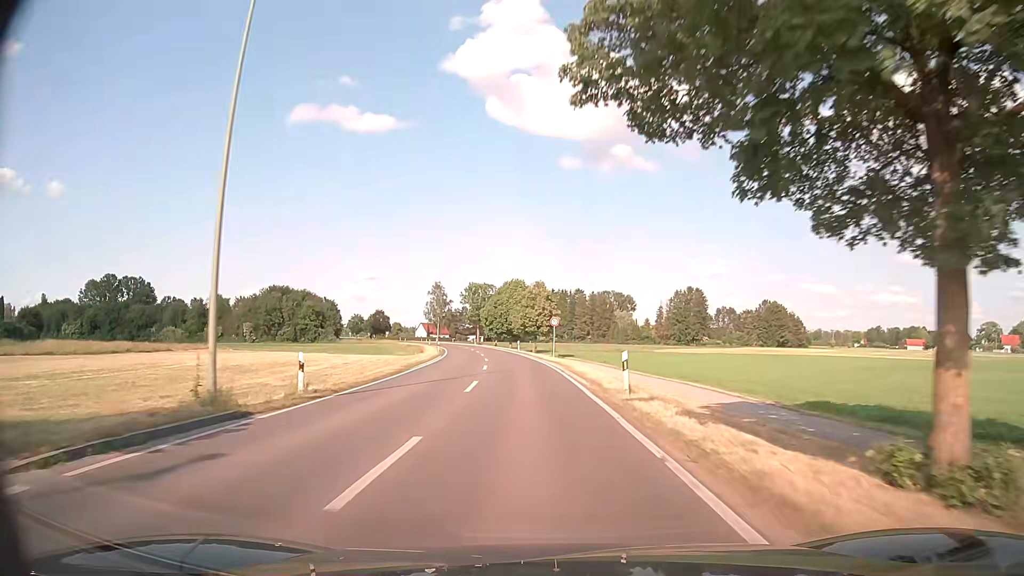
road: primary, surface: asphalt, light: Day
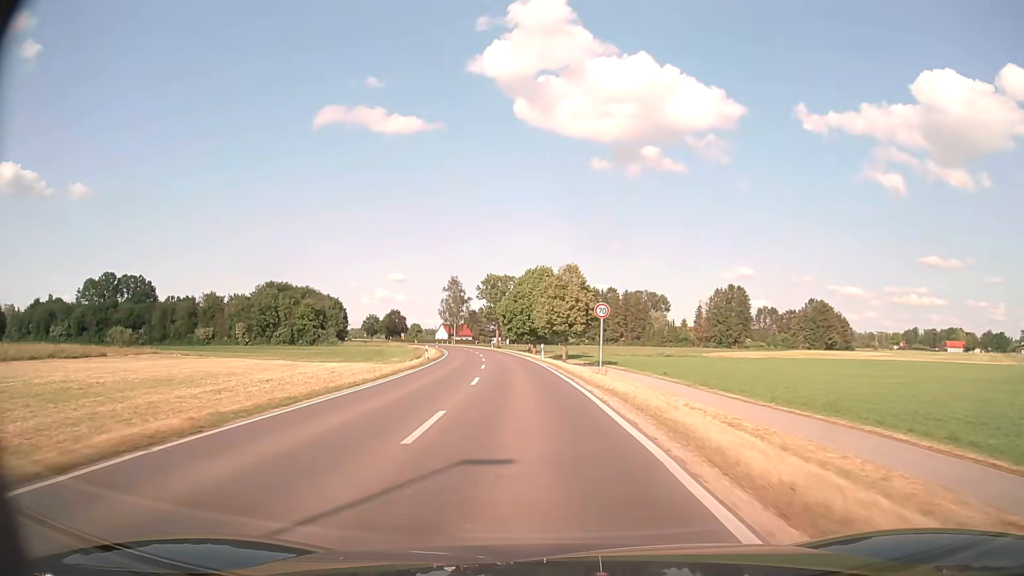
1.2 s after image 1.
(-0.4, +20.7) m; -3°
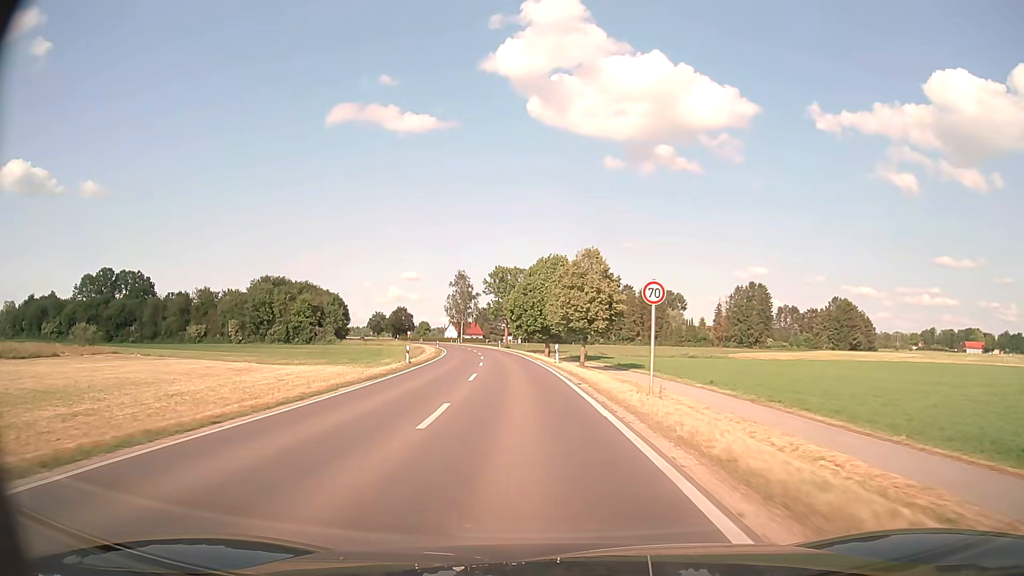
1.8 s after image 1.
(-0.1, +10.4) m; -1°
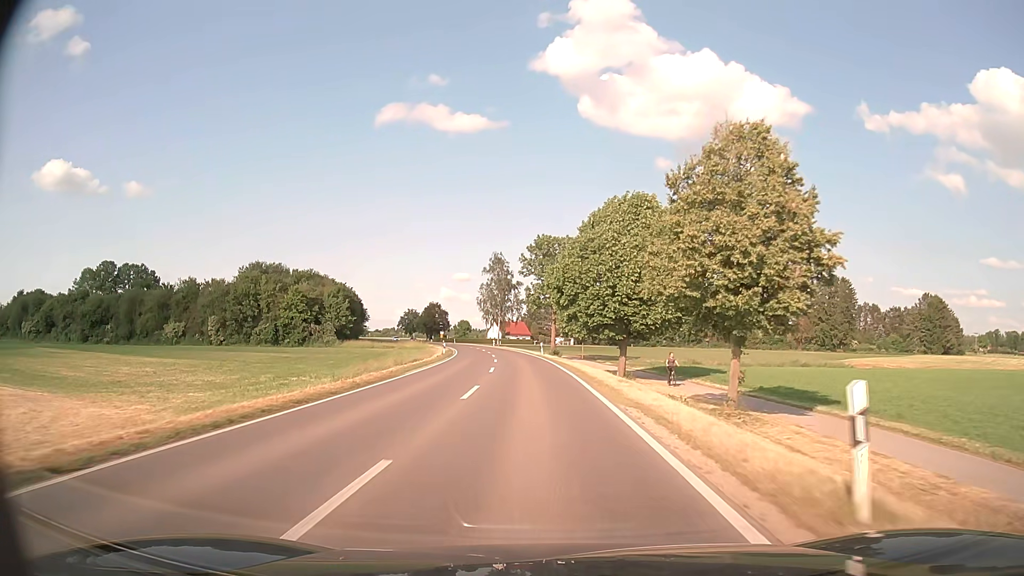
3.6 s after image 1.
(-1.2, +31.1) m; -4°
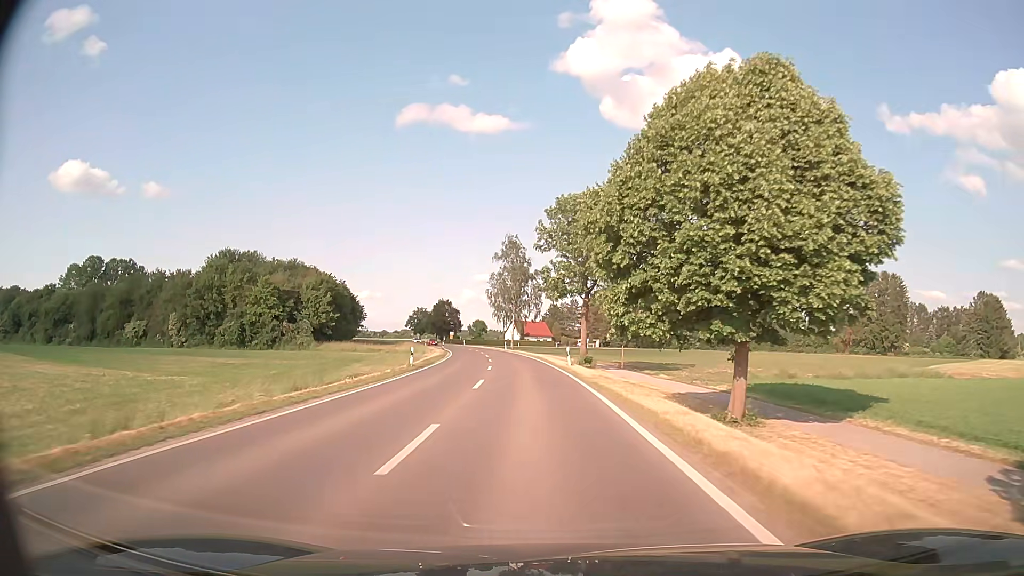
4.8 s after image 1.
(-0.3, +20.7) m; -2°
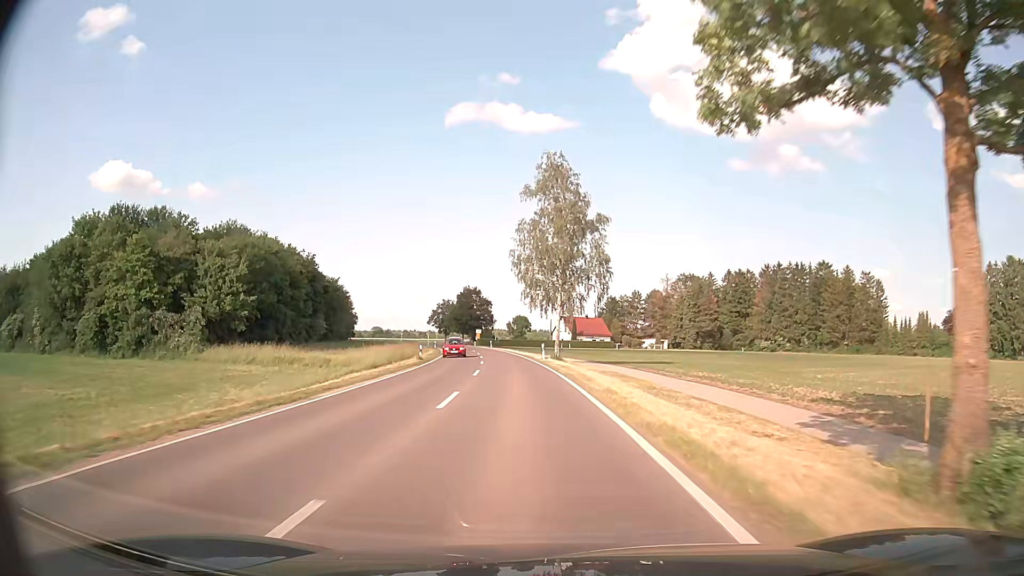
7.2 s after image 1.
(-1.6, +41.4) m; -4°
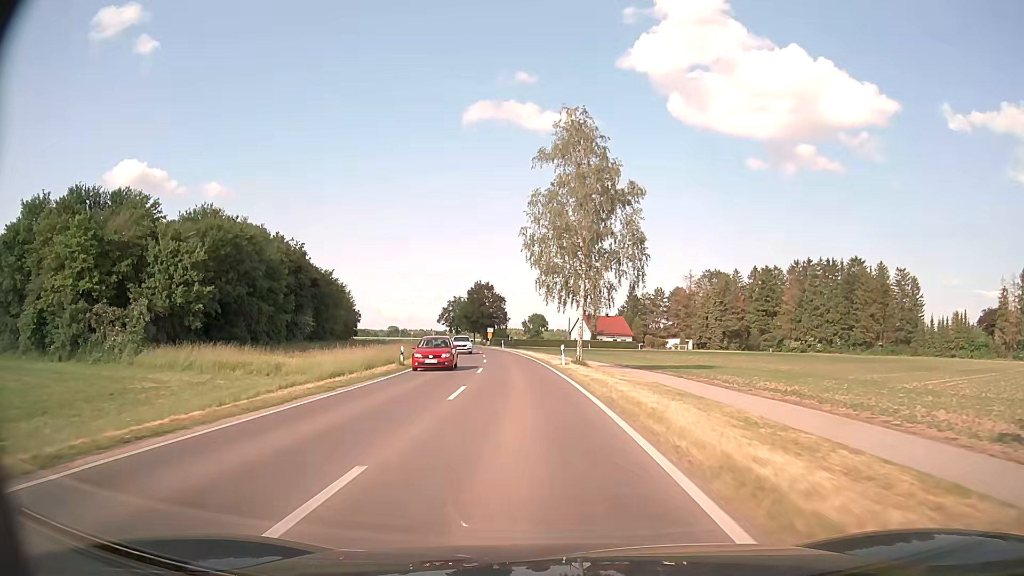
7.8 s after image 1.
(-0.1, +10.4) m; -1°
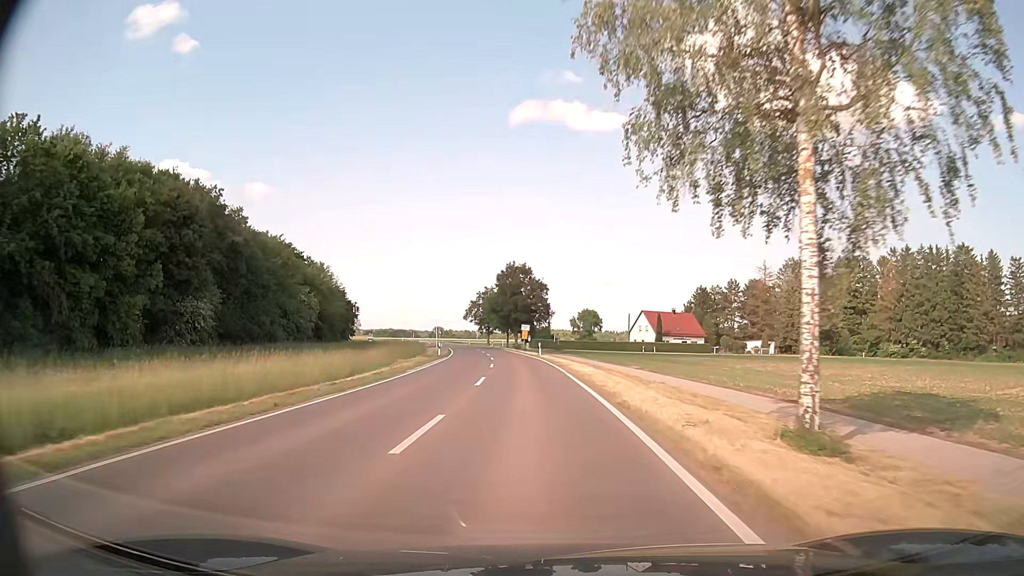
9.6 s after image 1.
(-1.2, +31.1) m; -4°
(0, +10) (0, +20) (-1, +30) (-2, +40) (-2, +50) (-3, +60) (-5, +70) (-6, +80) (-8, +90) (-9, +99) m
